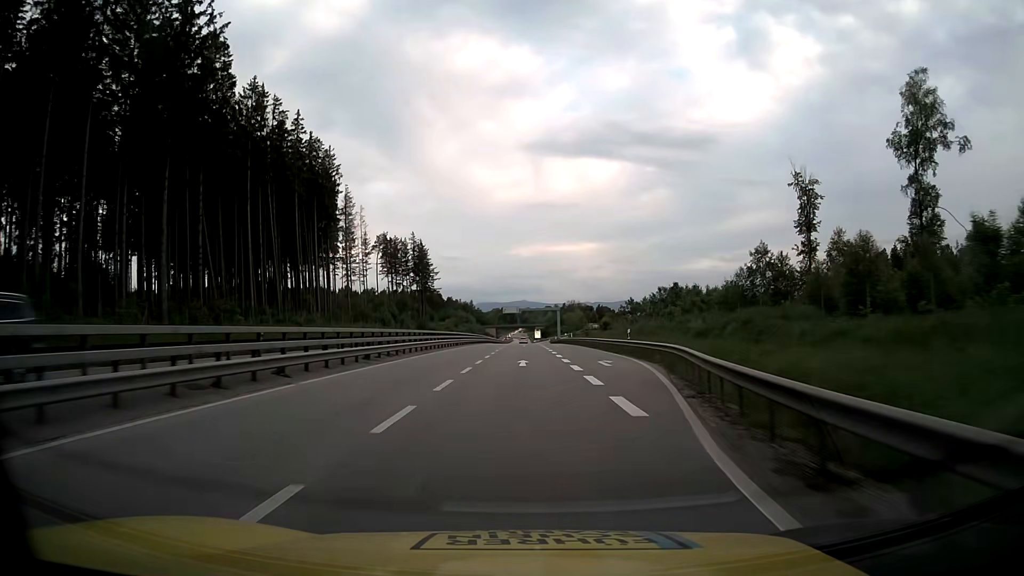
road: trunk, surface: asphalt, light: Day
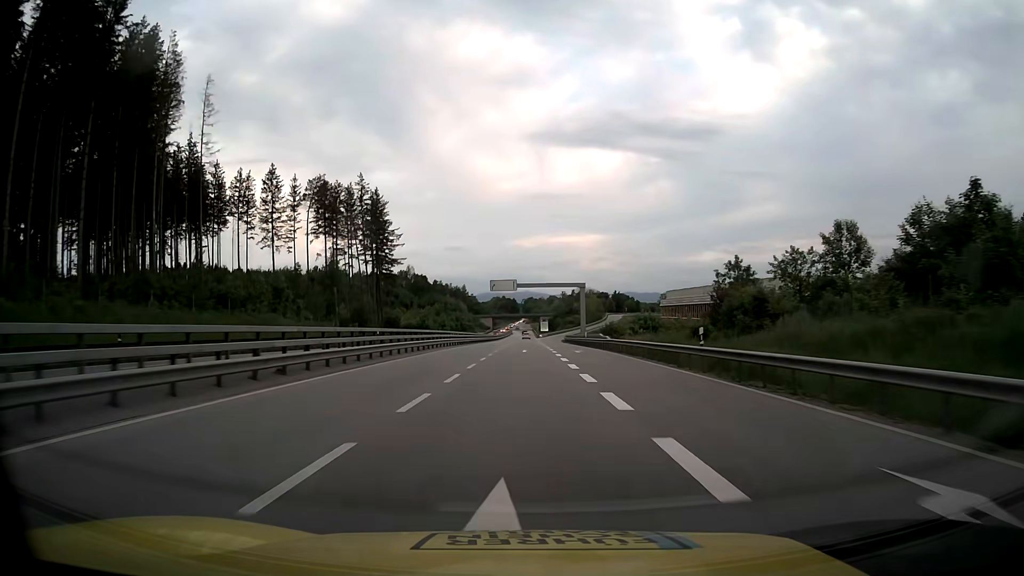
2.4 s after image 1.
(0.0, +64.3) m; 0°
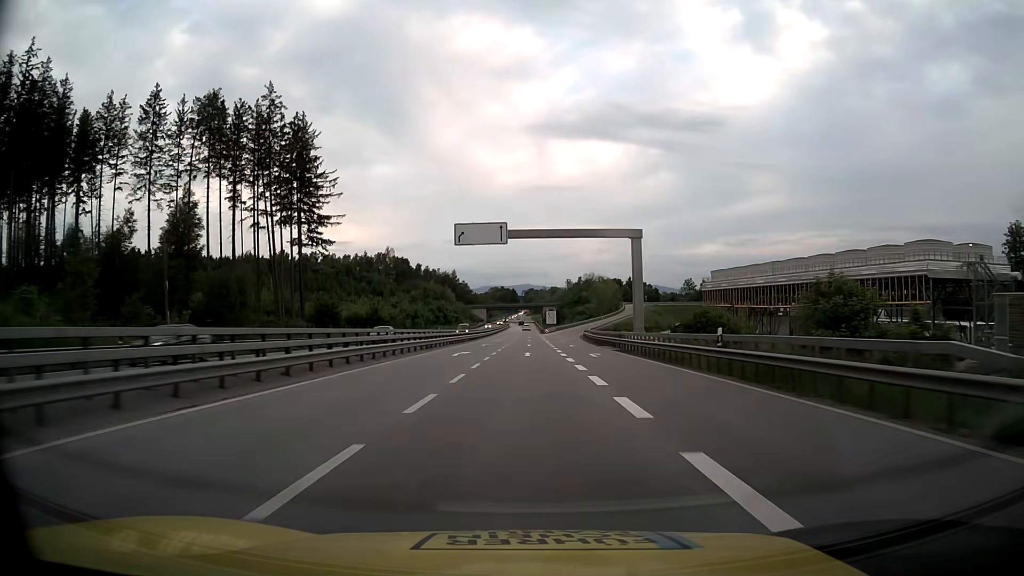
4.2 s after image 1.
(0.0, +48.3) m; 0°
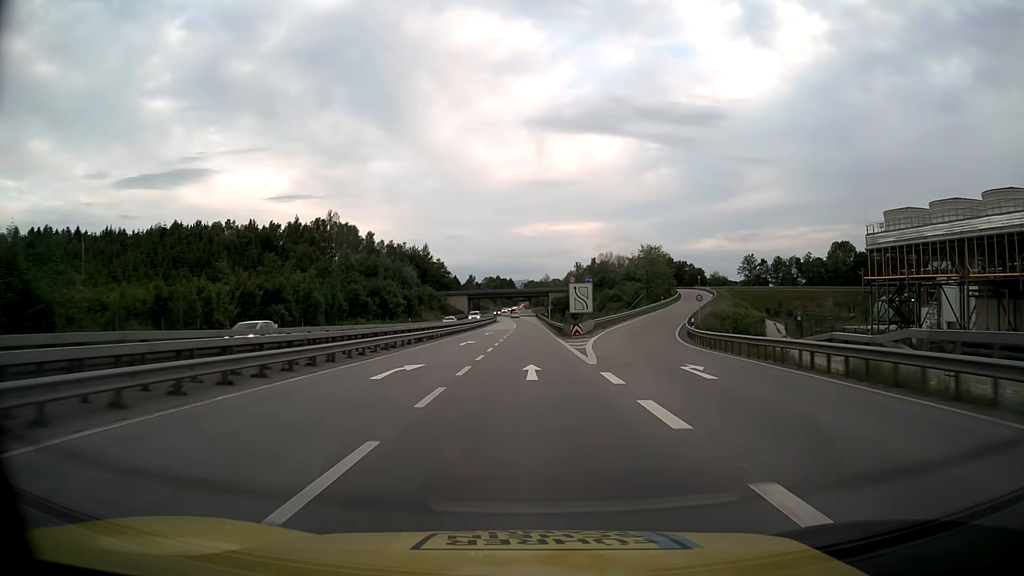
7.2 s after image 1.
(+0.2, +78.0) m; 0°
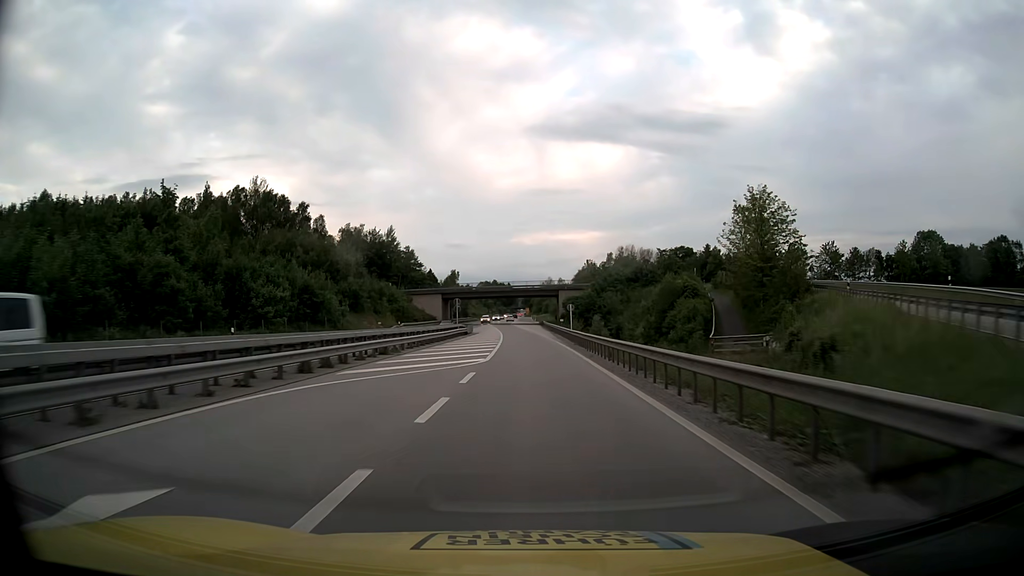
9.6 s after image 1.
(-0.1, +55.2) m; 0°
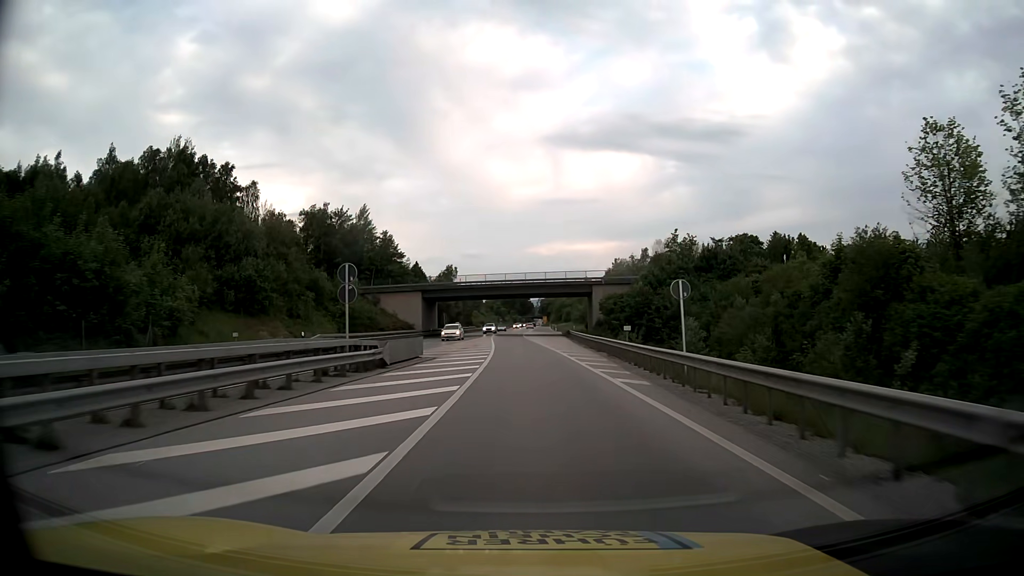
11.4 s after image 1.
(-0.2, +39.7) m; -1°
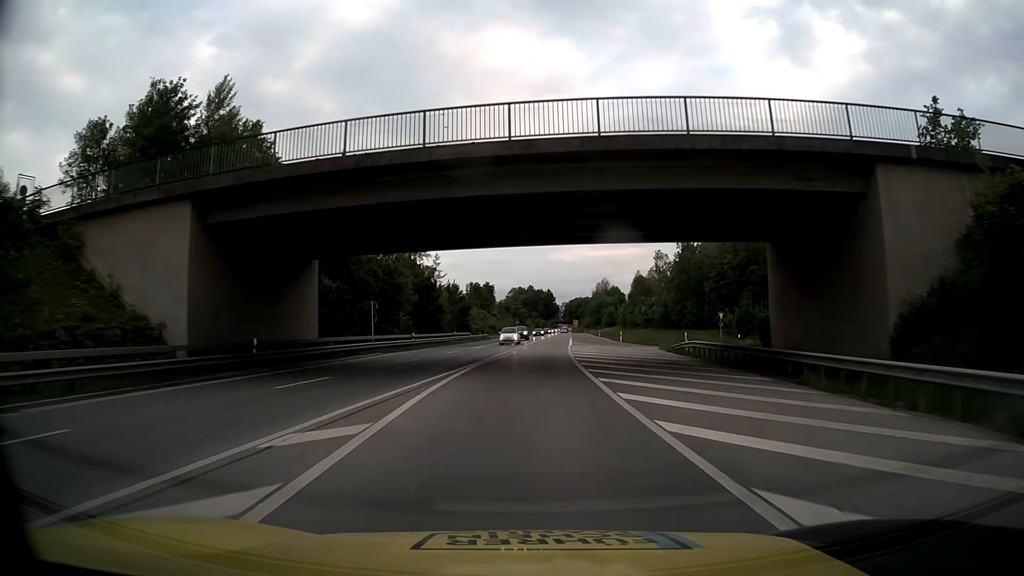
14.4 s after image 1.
(-1.6, +66.1) m; -2°
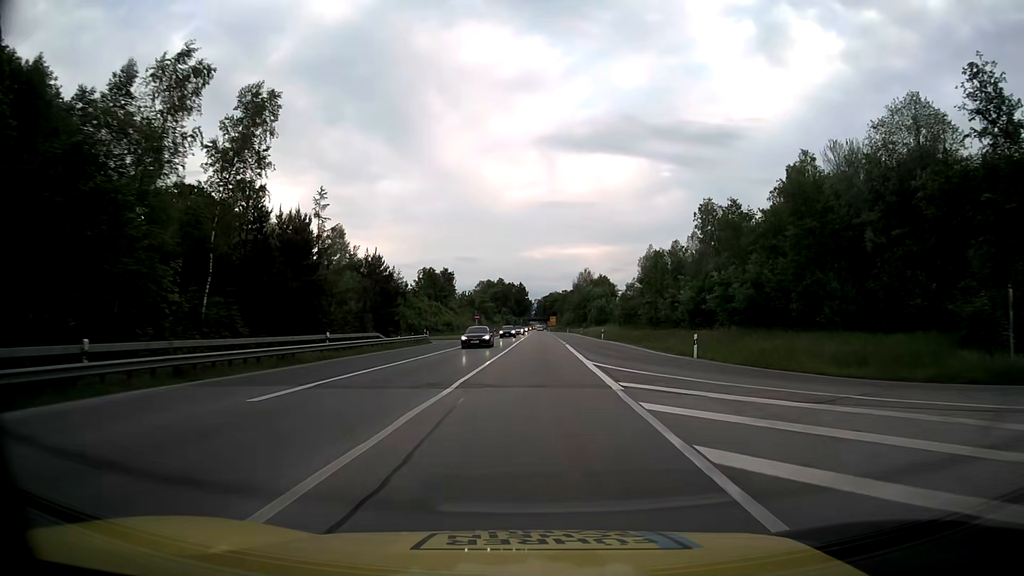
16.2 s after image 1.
(+0.8, +39.3) m; +2°
(0, +10) (0, +20) (0, +30) (+1, +40) (+1, +50) (+1, +60) (+1, +70) (+2, +80) (+2, +90) (+2, +100) m
